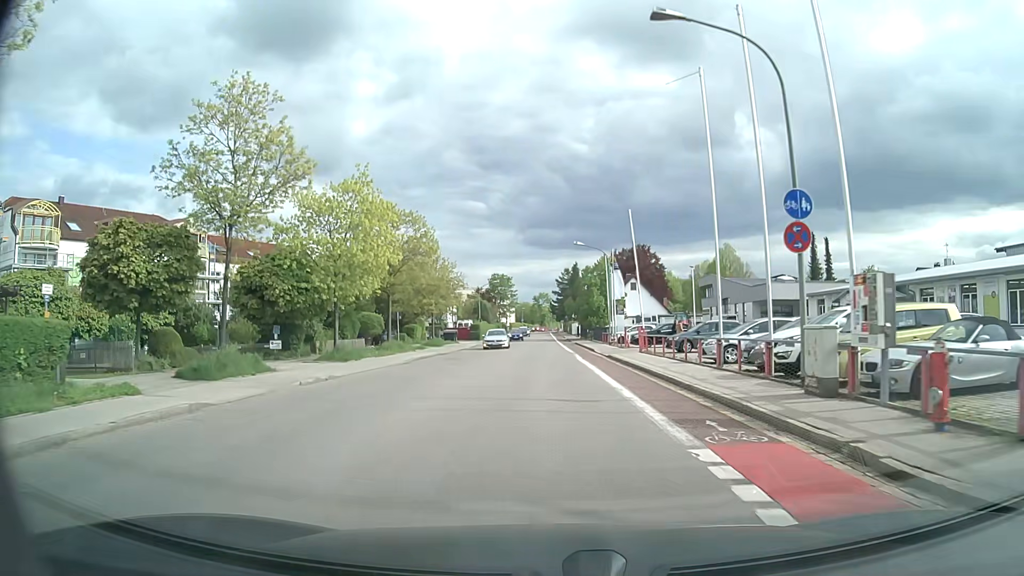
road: tertiary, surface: asphalt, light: Day
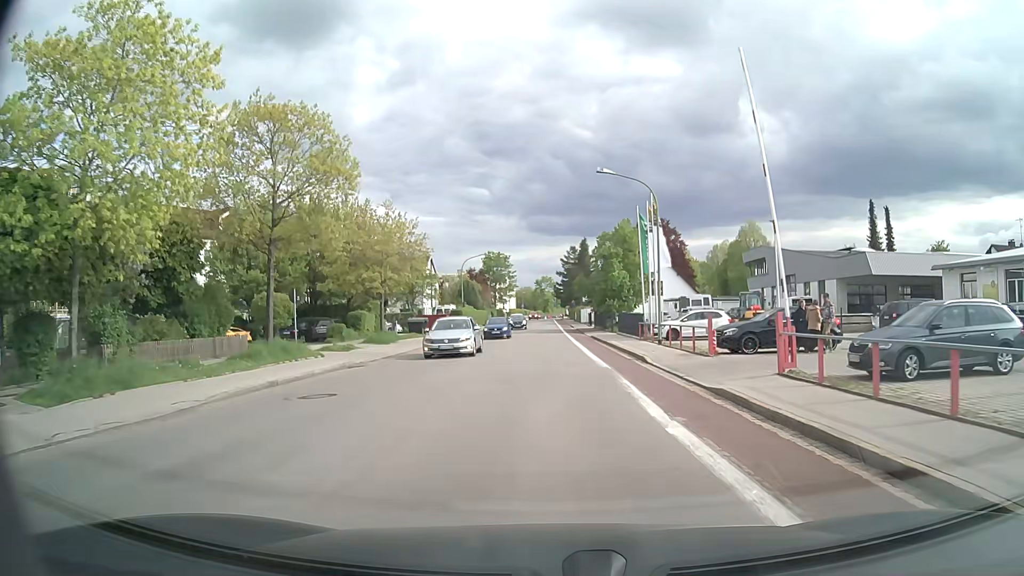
(-0.3, +20.1) m; -1°
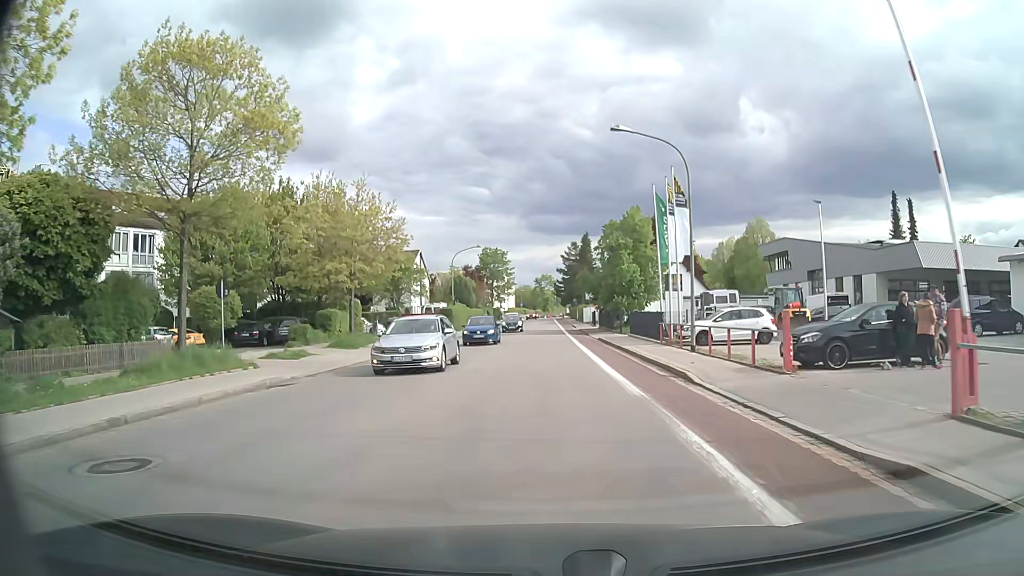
(0.0, +6.5) m; 0°
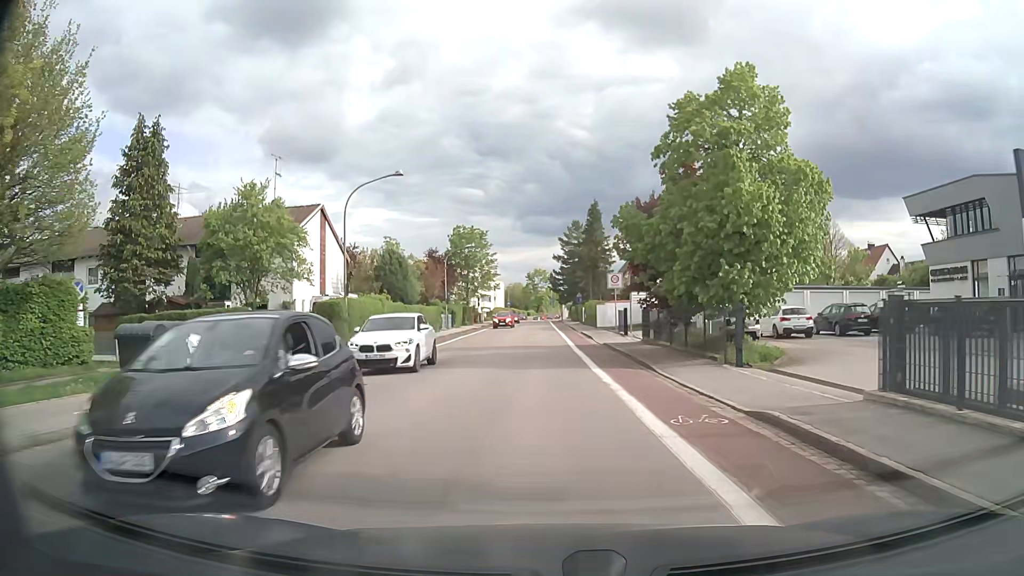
(-0.1, +30.3) m; 0°
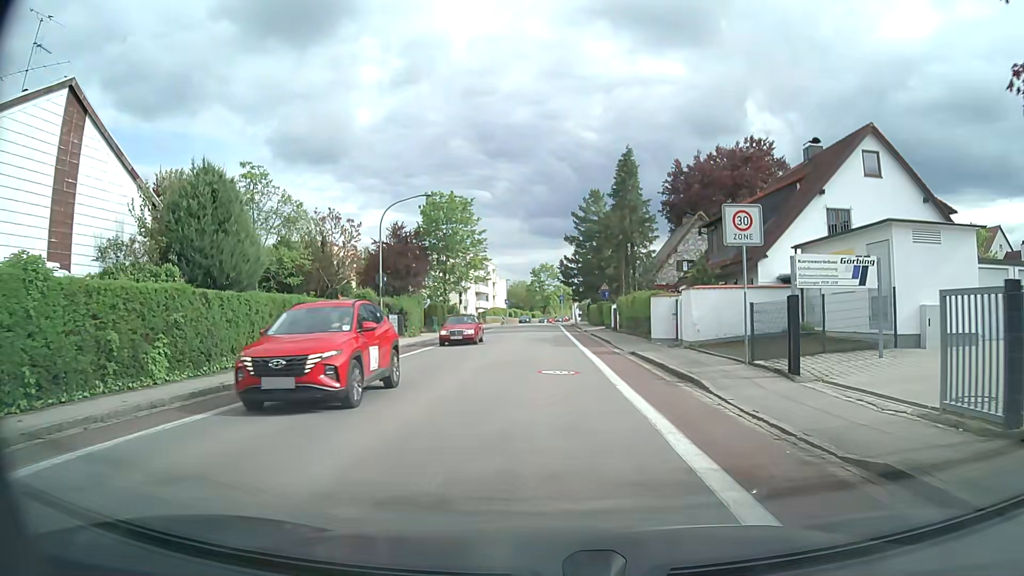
(-0.2, +25.1) m; -1°
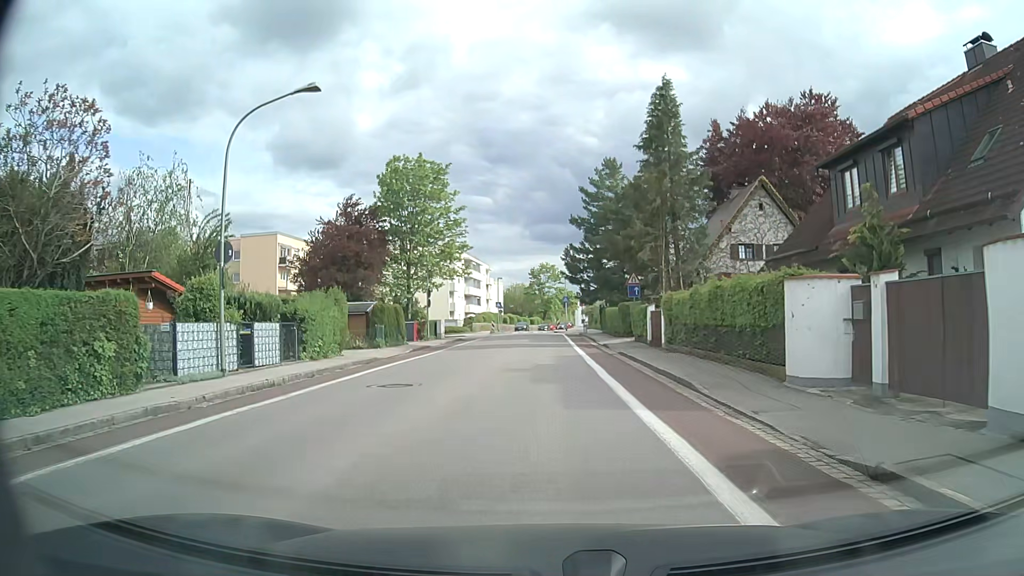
(+0.1, +16.9) m; 0°
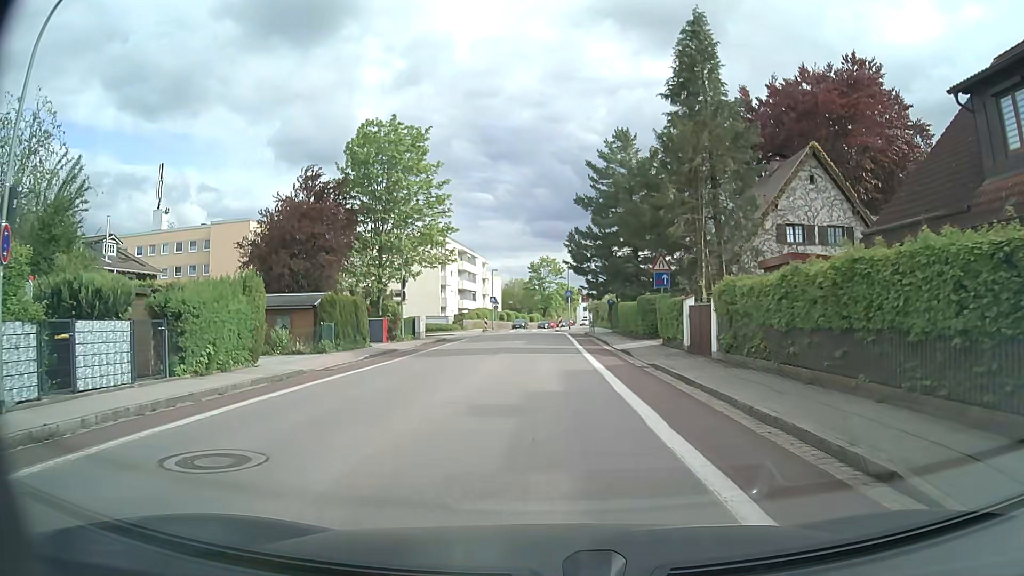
(-0.1, +8.3) m; 0°
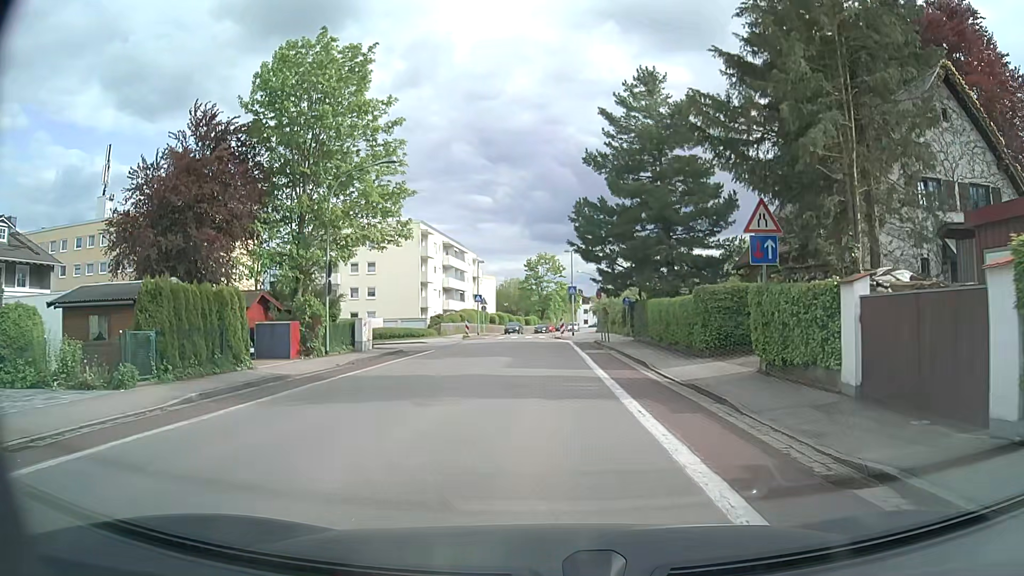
(+0.1, +12.9) m; +1°
(0, +10) (0, +20) (0, +30) (-1, +40) (-1, +50) (-1, +60) (0, +70) (+1, +80) (+2, +90) (+3, +100) m
